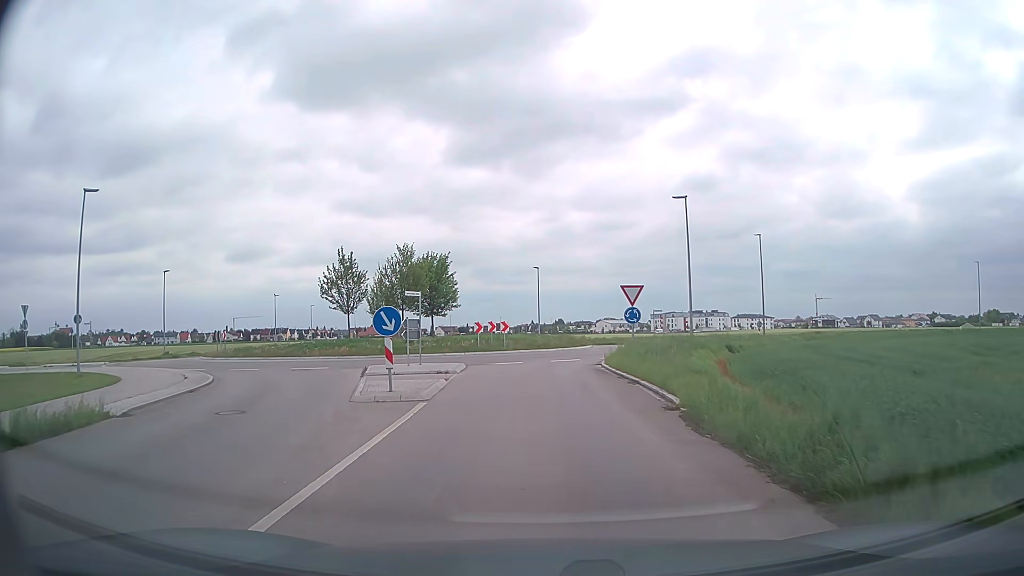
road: tertiary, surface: asphalt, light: Day
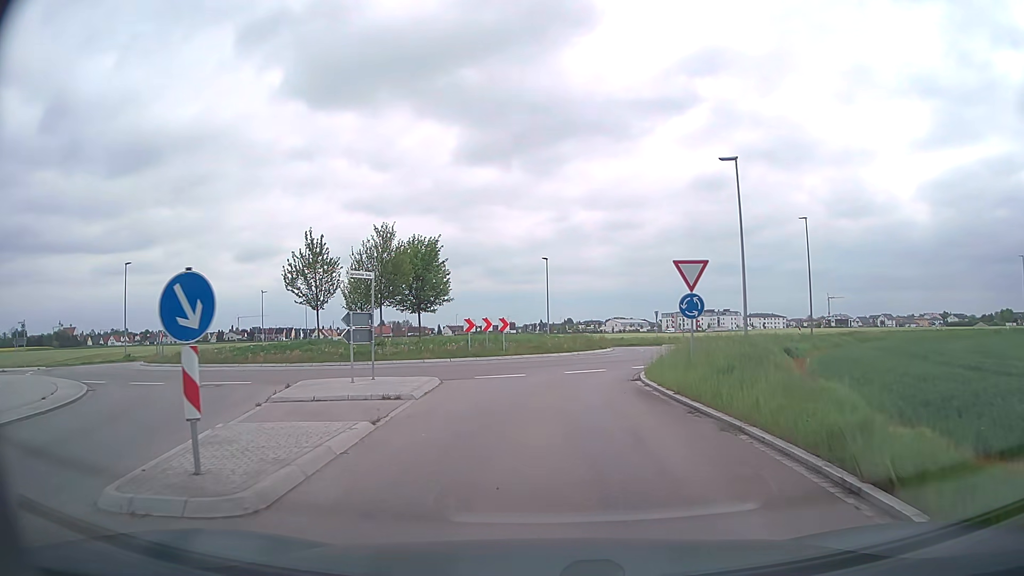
(0.0, +8.2) m; 0°
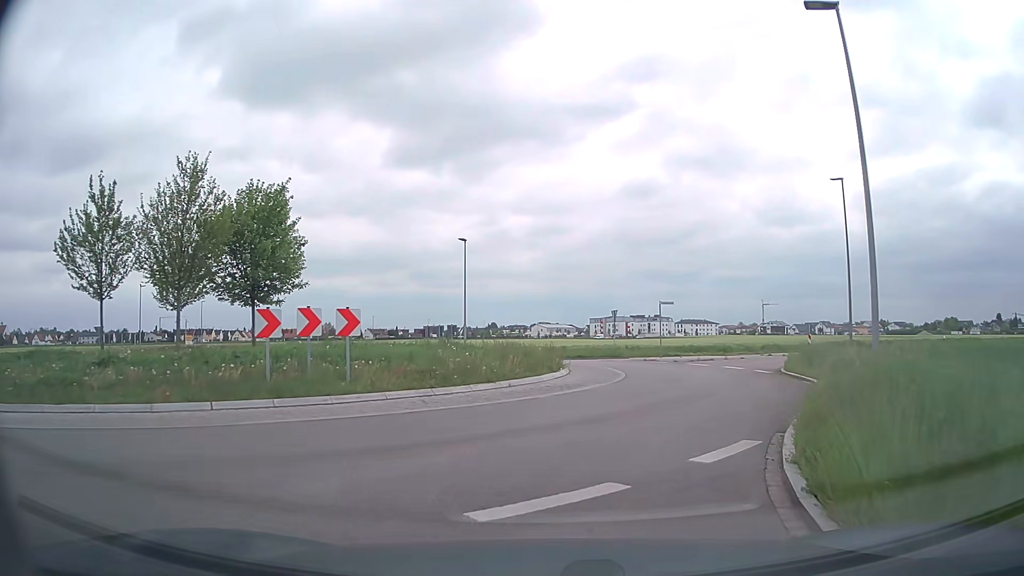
(+0.3, +15.4) m; +6°
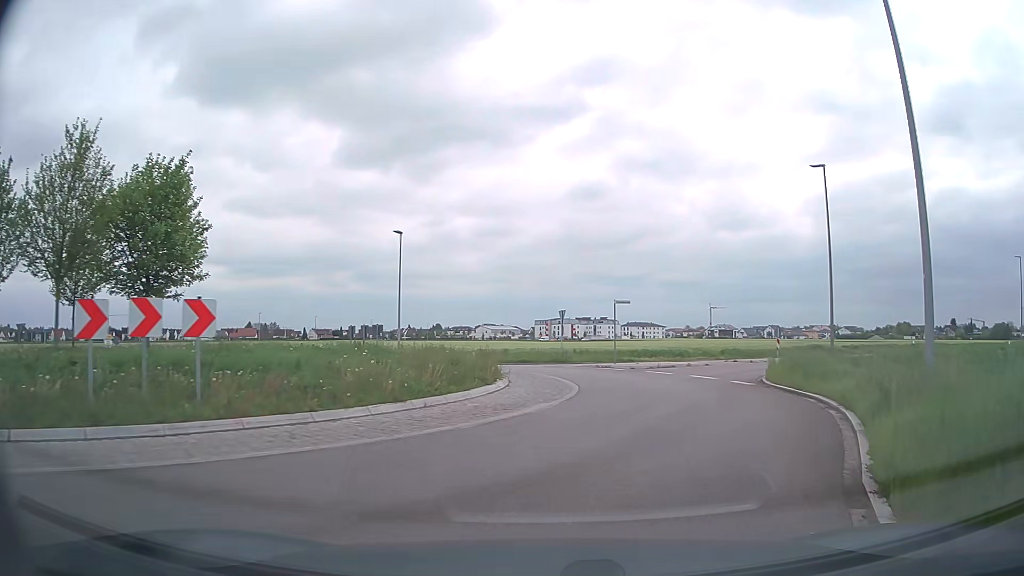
(+0.1, +3.8) m; +4°
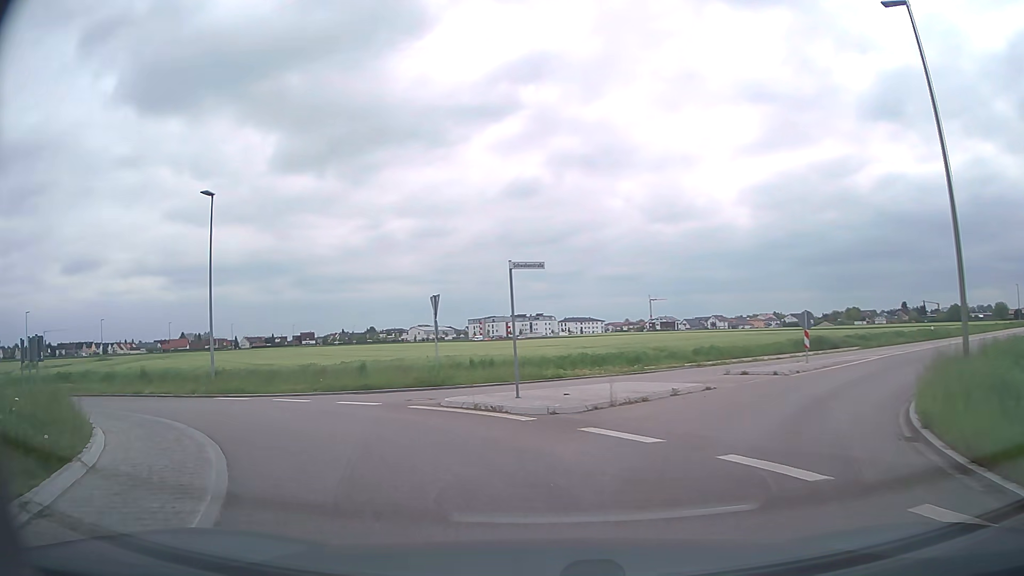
(+2.3, +15.2) m; +7°
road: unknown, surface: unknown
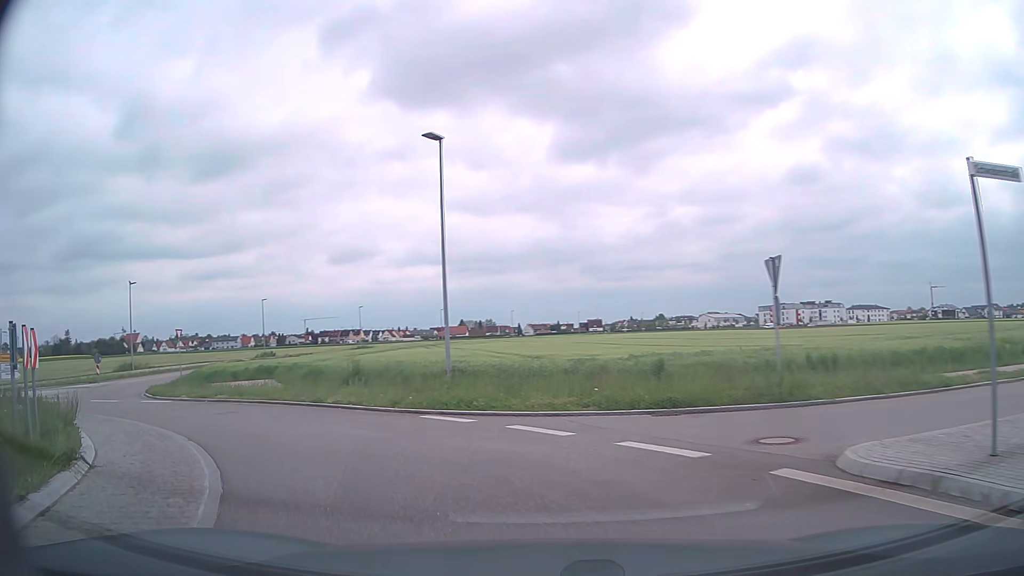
(-1.5, +7.4) m; -24°
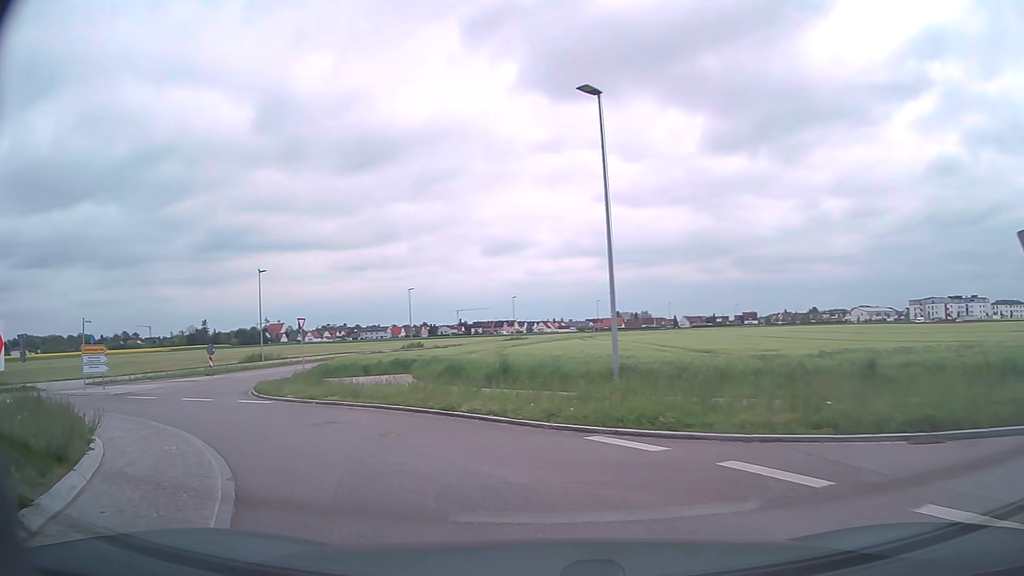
(-0.4, +3.7) m; -13°
